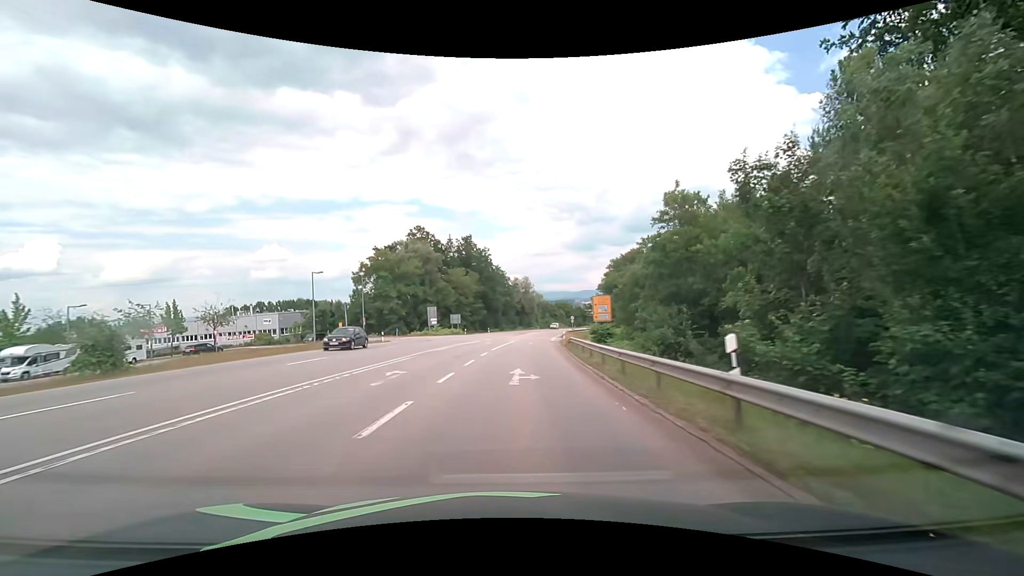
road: secondary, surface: asphalt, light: Day
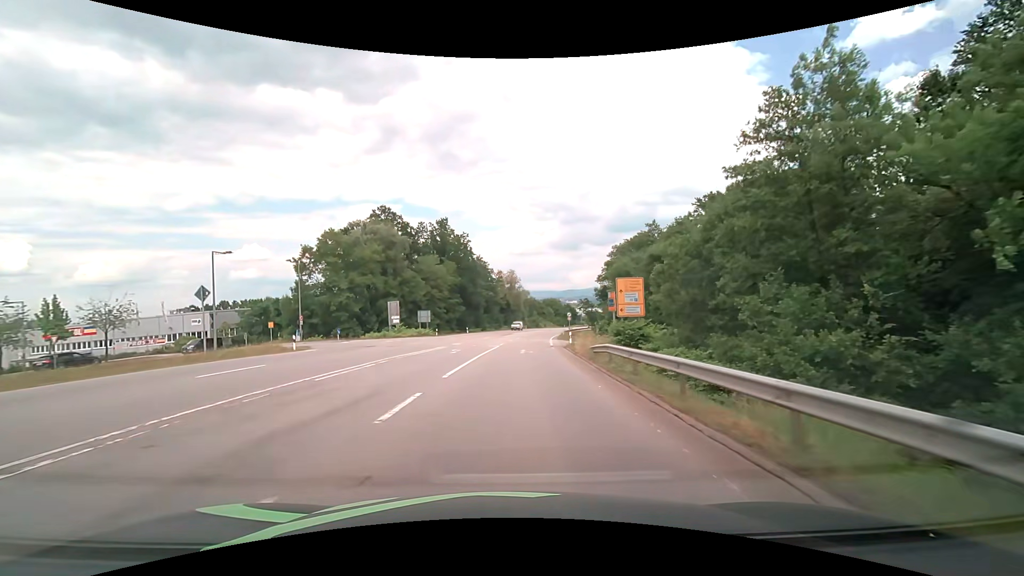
(+0.3, +17.1) m; +2°
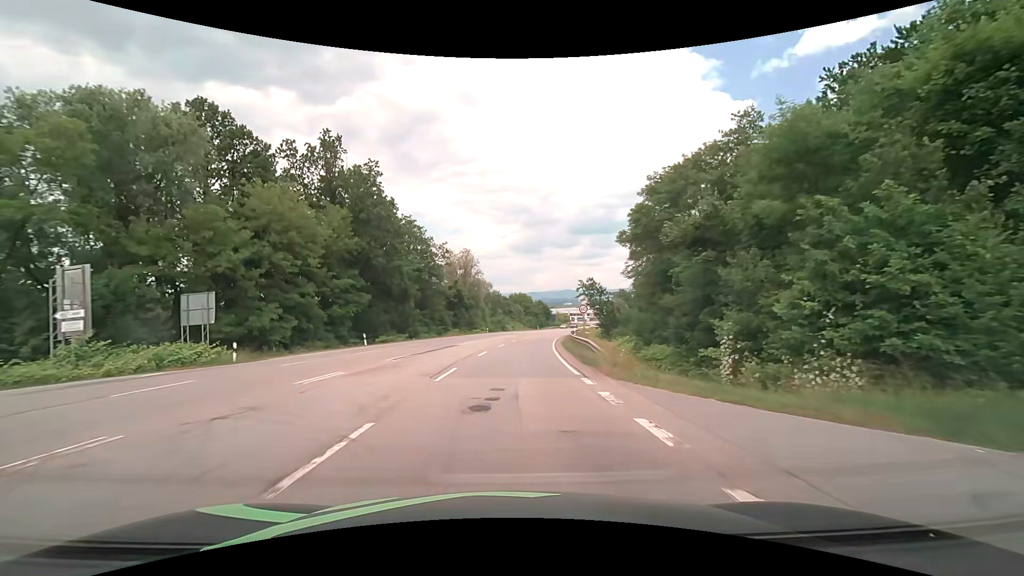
(+1.8, +42.7) m; +5°
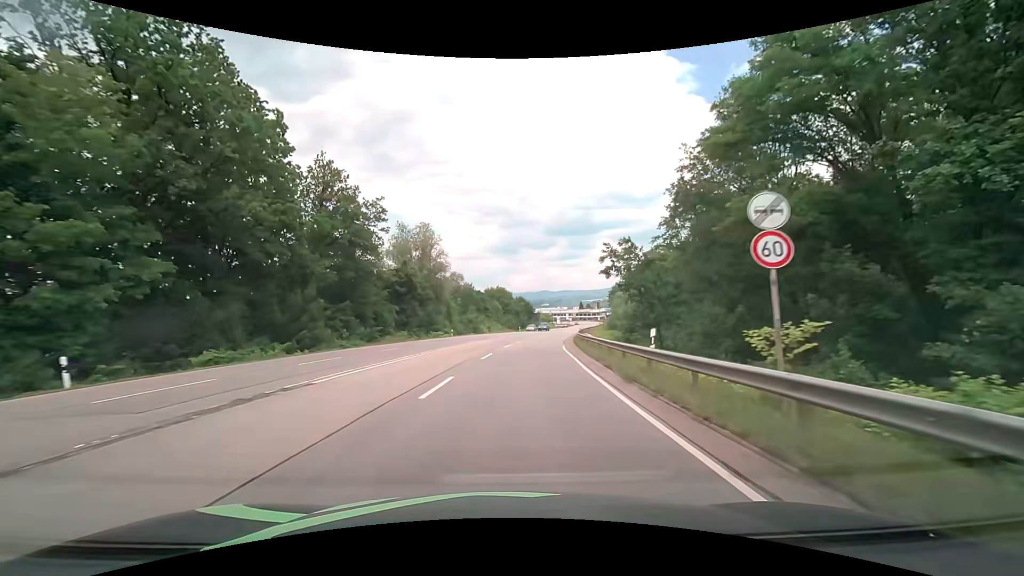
(+0.4, +25.7) m; +2°
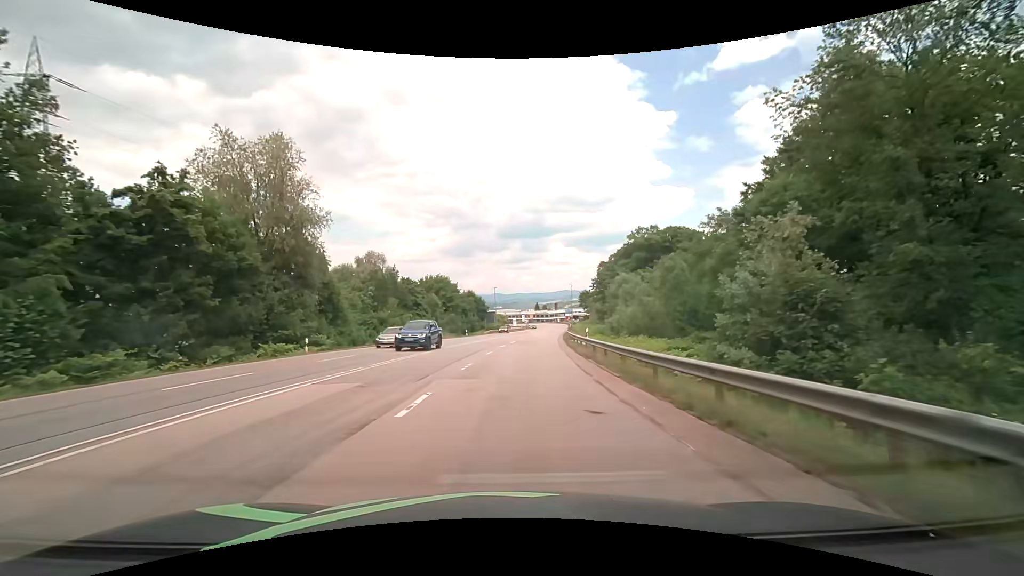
(+1.5, +33.9) m; +5°
